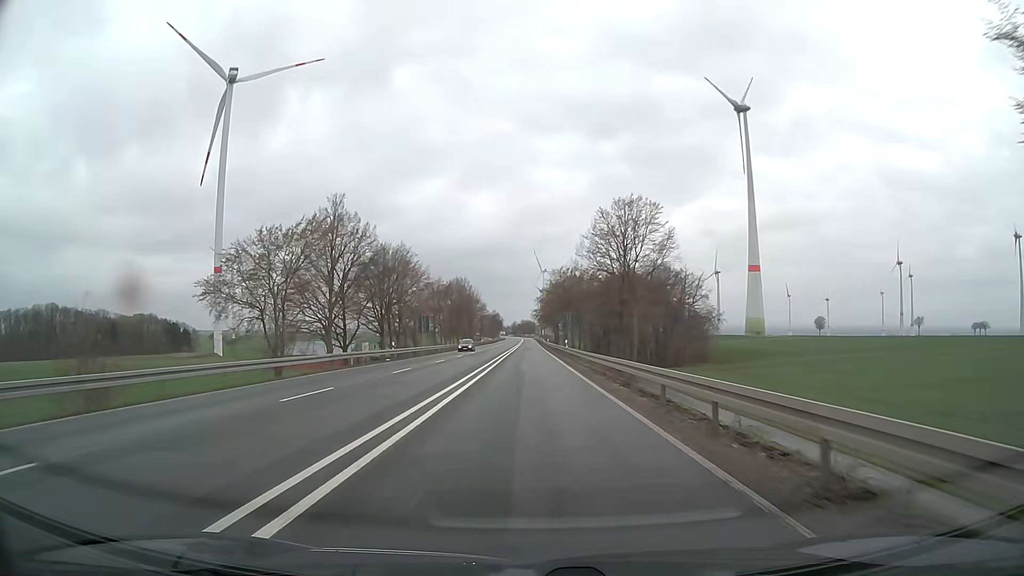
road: primary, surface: asphalt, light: Day
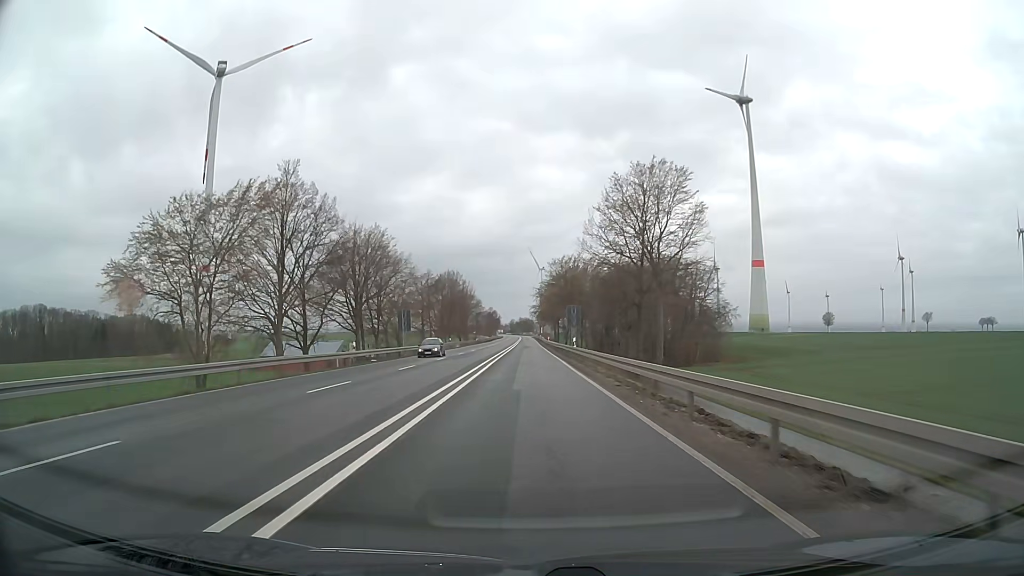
(0.0, +10.7) m; 0°
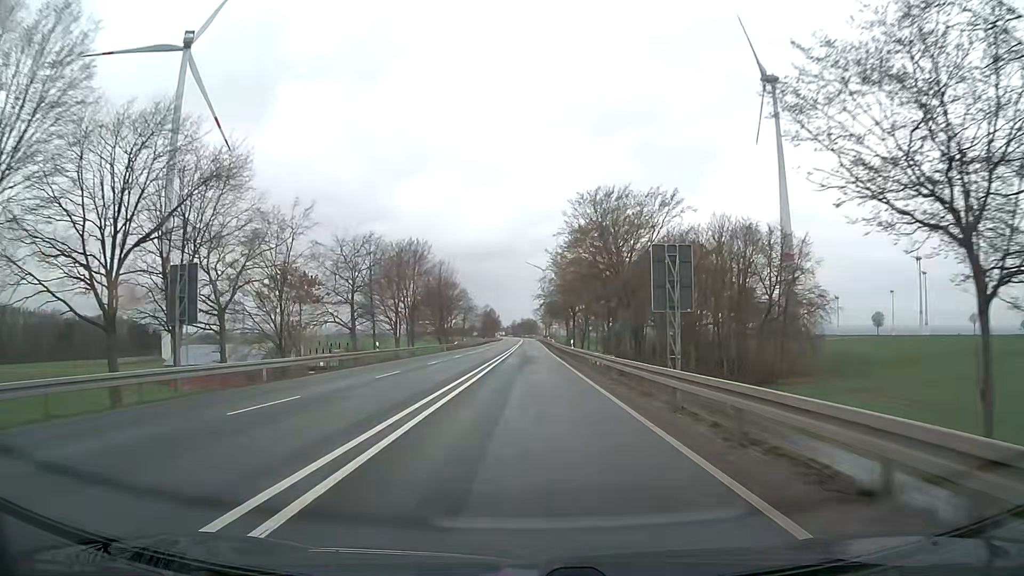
(-0.1, +42.9) m; -1°
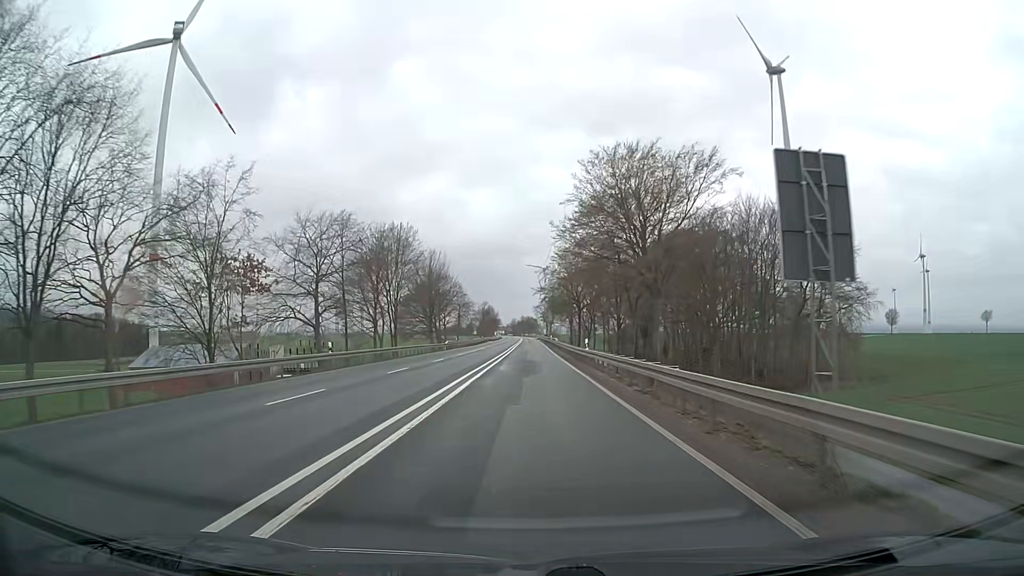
(0.0, +10.7) m; 0°
(0, +10) (0, +20) (0, +30) (0, +40) (0, +50) (0, +60) (0, +70) (0, +80) (0, +90) (0, +100) m
